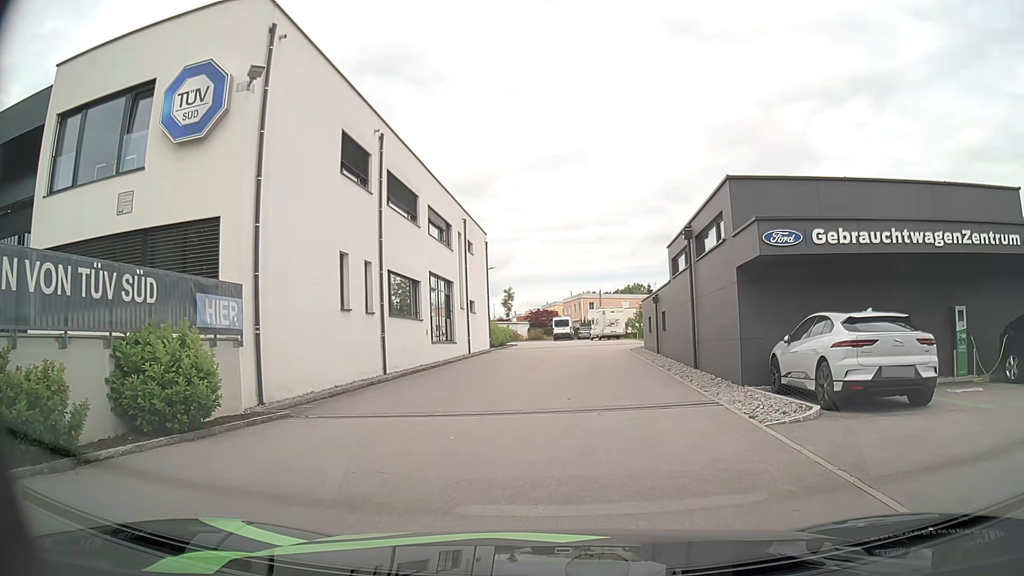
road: residential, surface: asphalt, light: Day
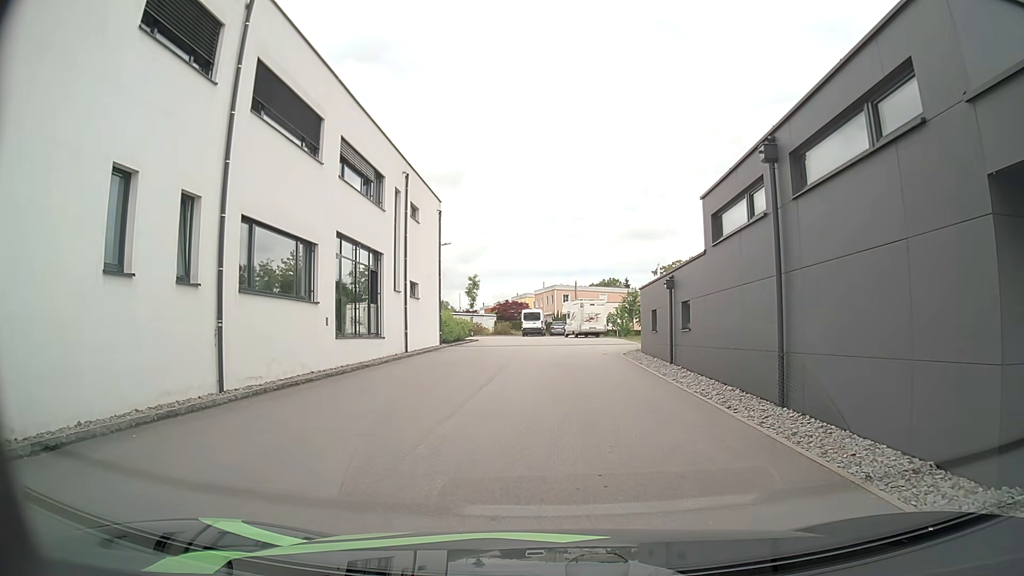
(-0.1, +9.7) m; +1°
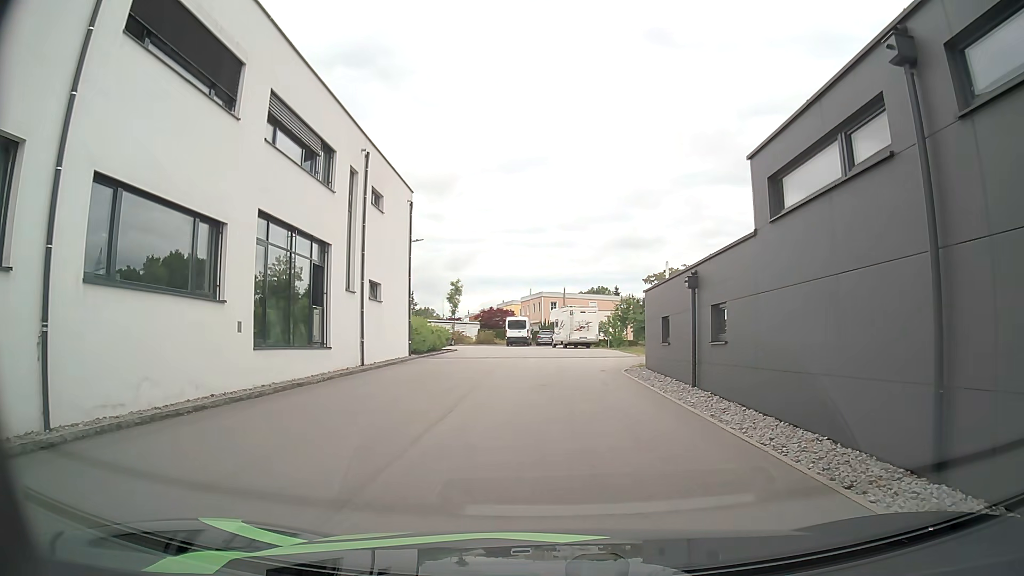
(0.0, +4.9) m; 0°
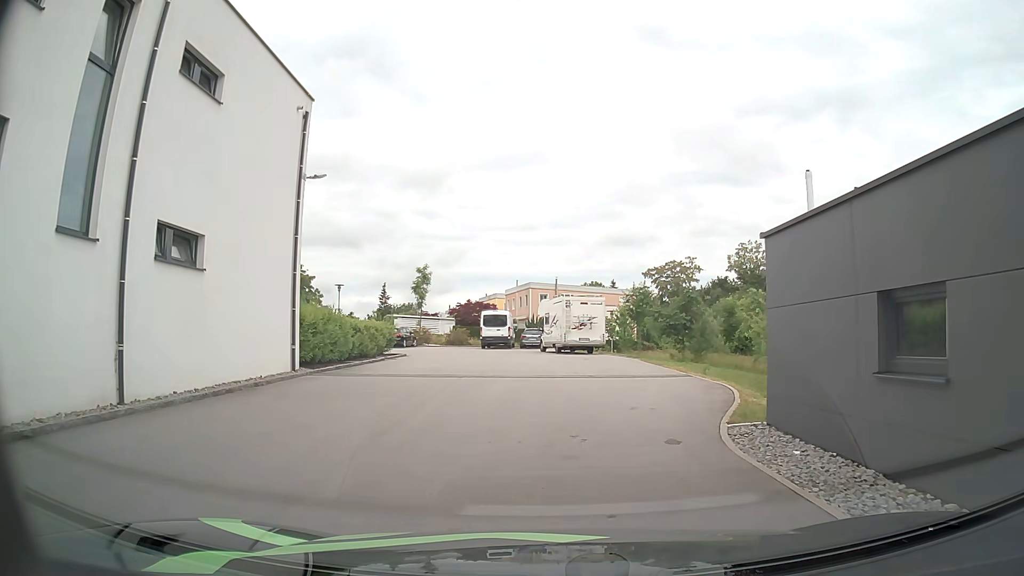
(+0.2, +13.8) m; +3°
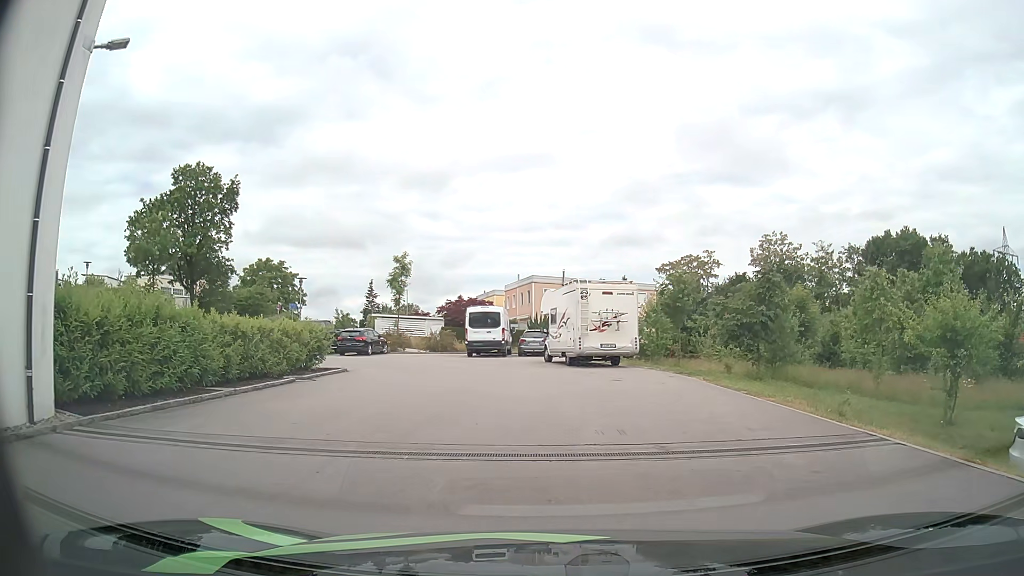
(-0.3, +10.7) m; -2°
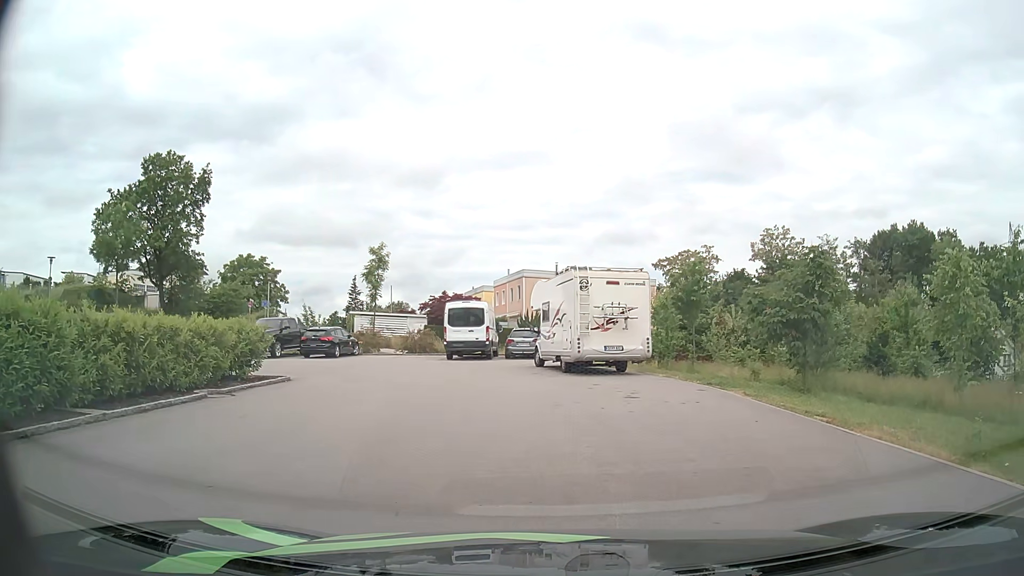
(0.0, +4.5) m; +1°
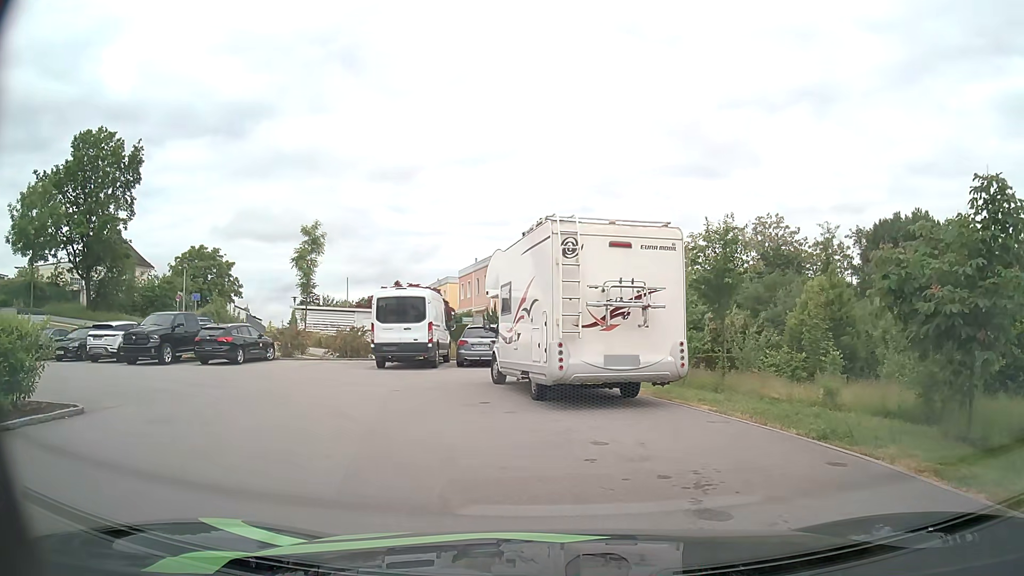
(+0.2, +8.2) m; +1°
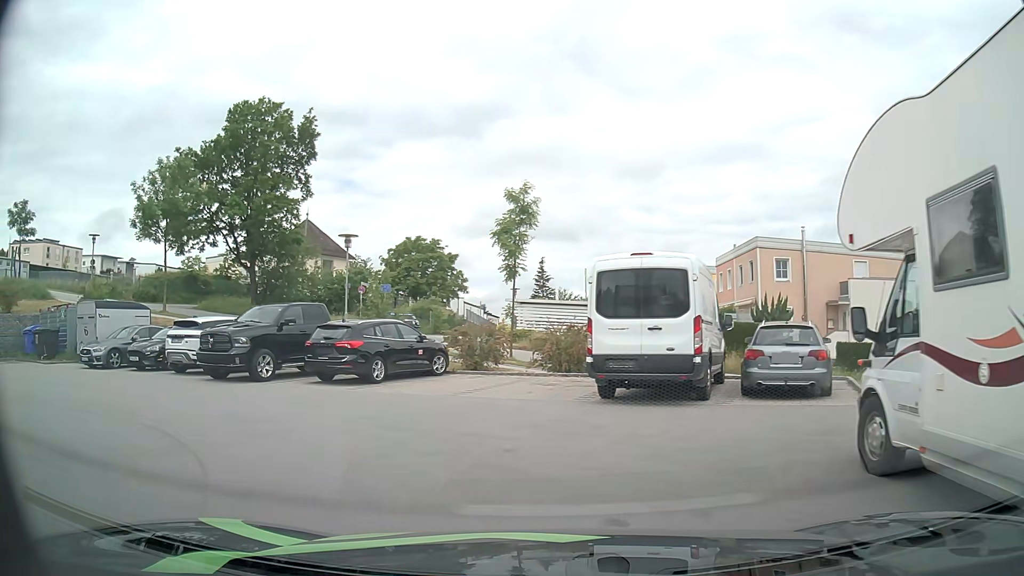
(-1.1, +9.8) m; -20°
